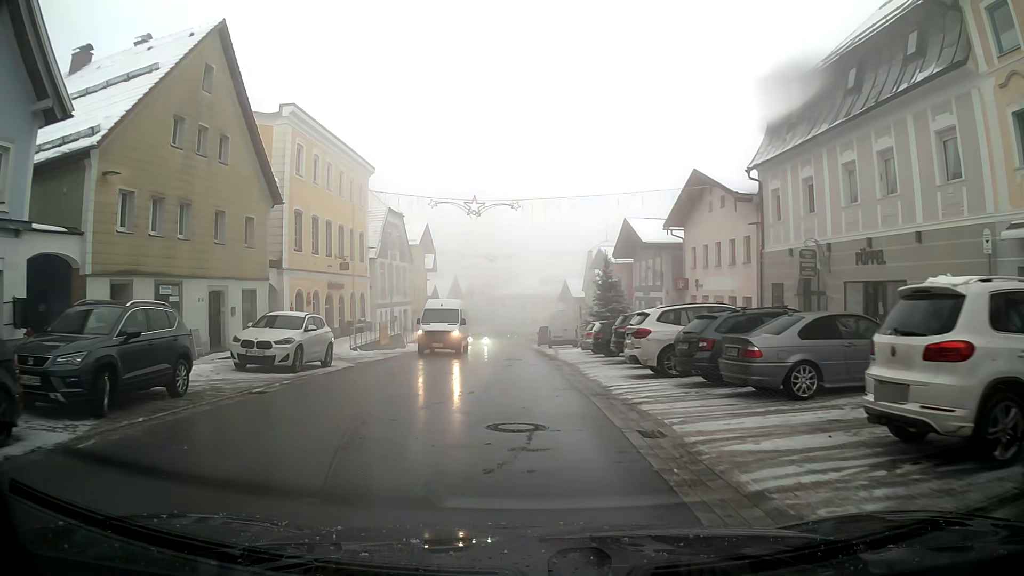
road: primary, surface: asphalt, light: Day
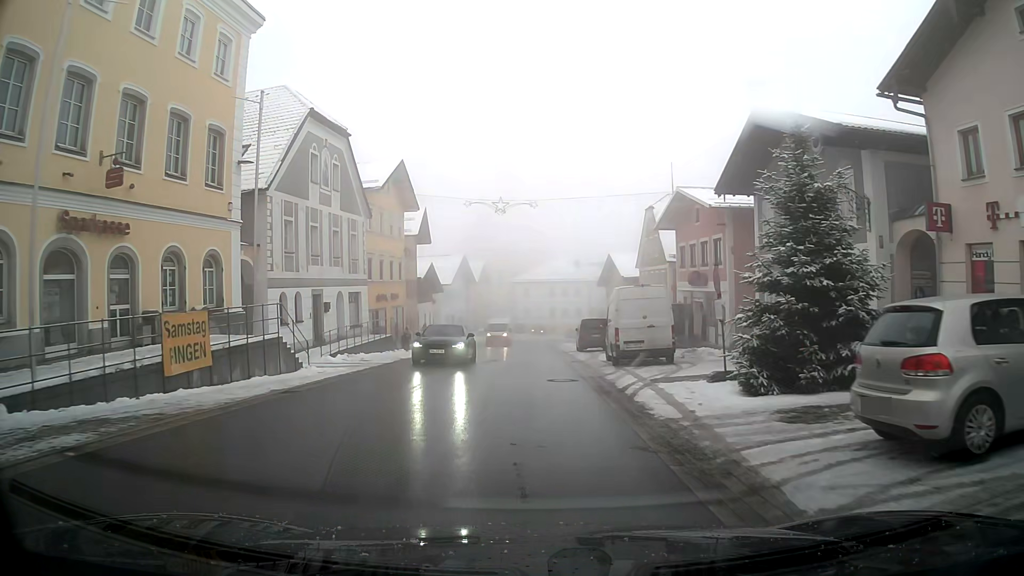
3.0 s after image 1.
(-0.6, +24.7) m; -2°
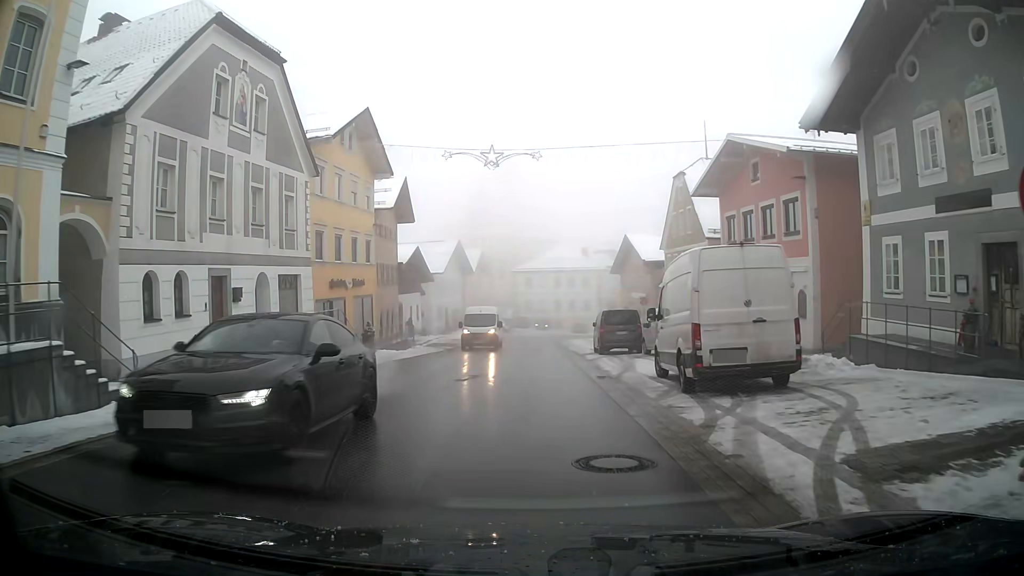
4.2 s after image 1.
(0.0, +10.1) m; 0°
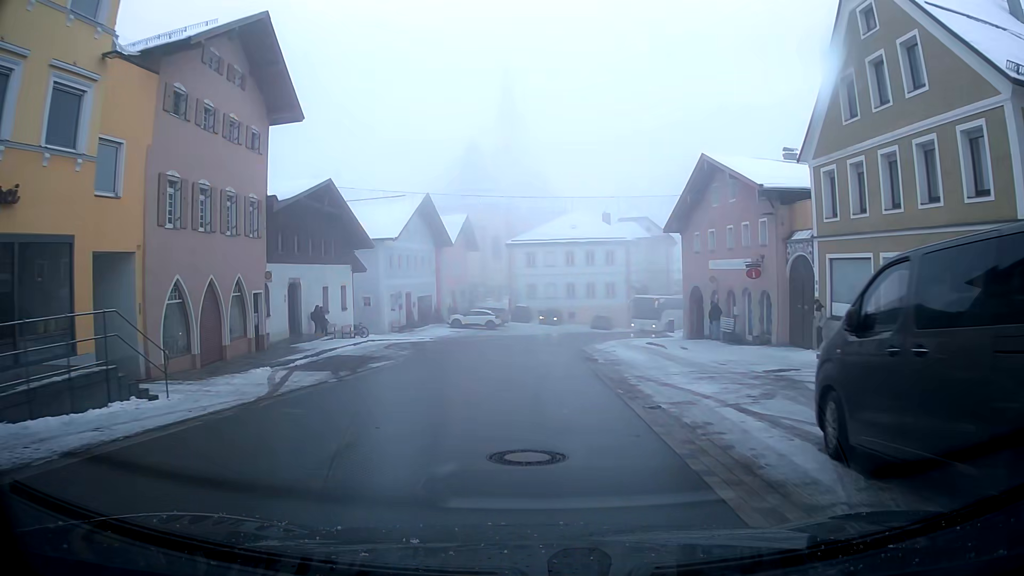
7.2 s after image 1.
(0.0, +26.3) m; 0°
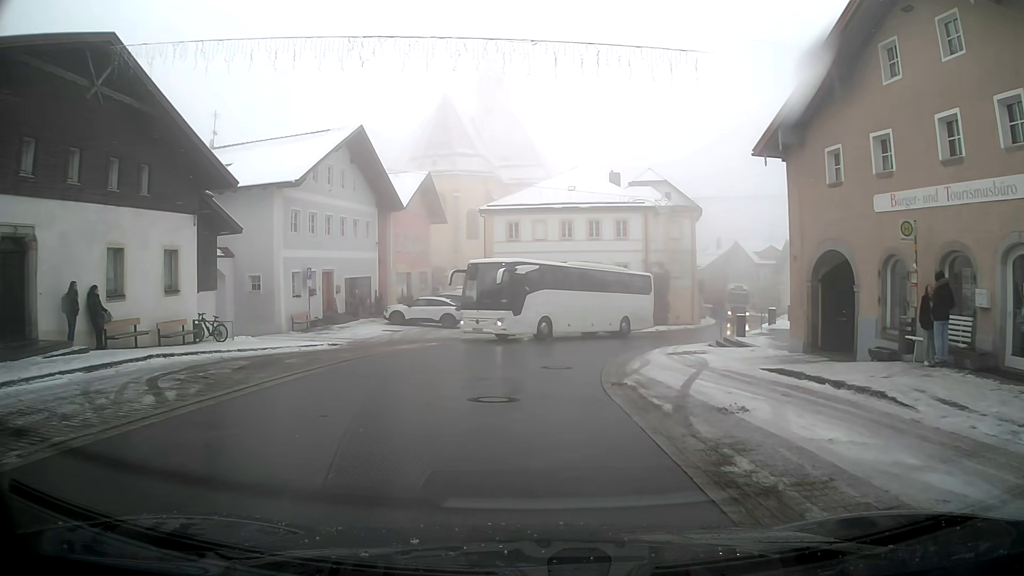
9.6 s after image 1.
(+0.2, +18.2) m; +1°
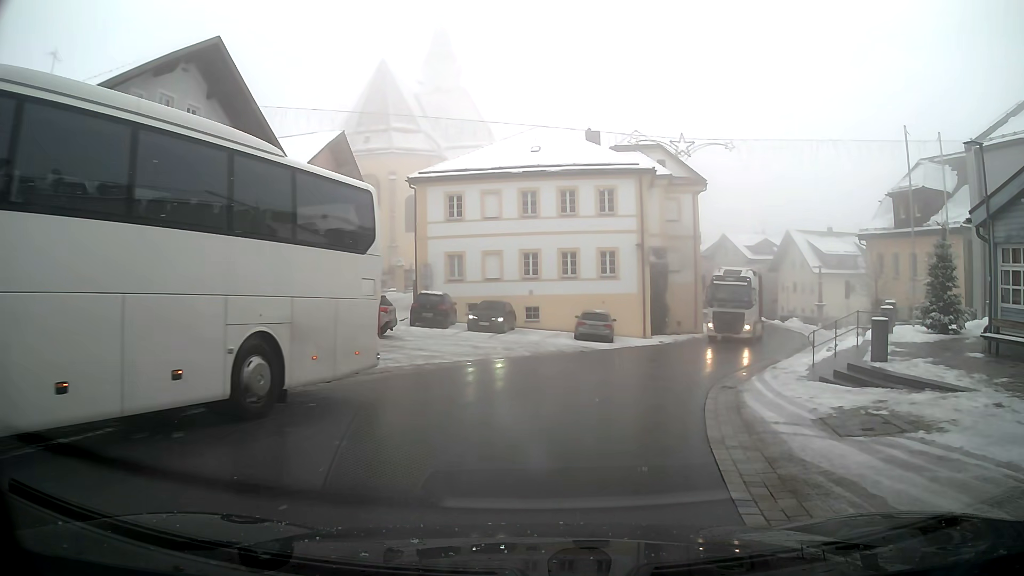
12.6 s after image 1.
(+0.4, +14.3) m; +5°
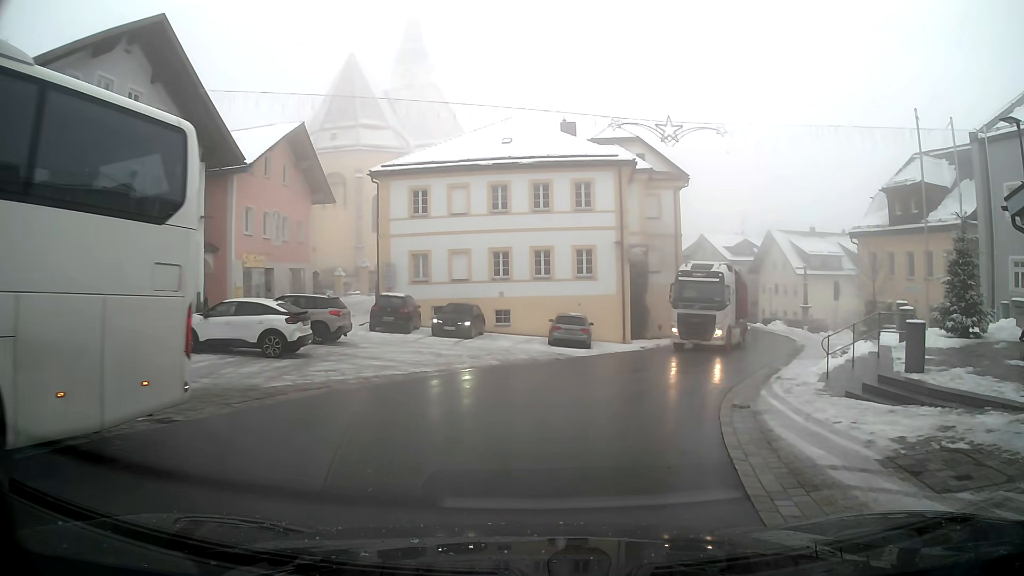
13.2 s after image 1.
(+0.1, +2.6) m; +3°
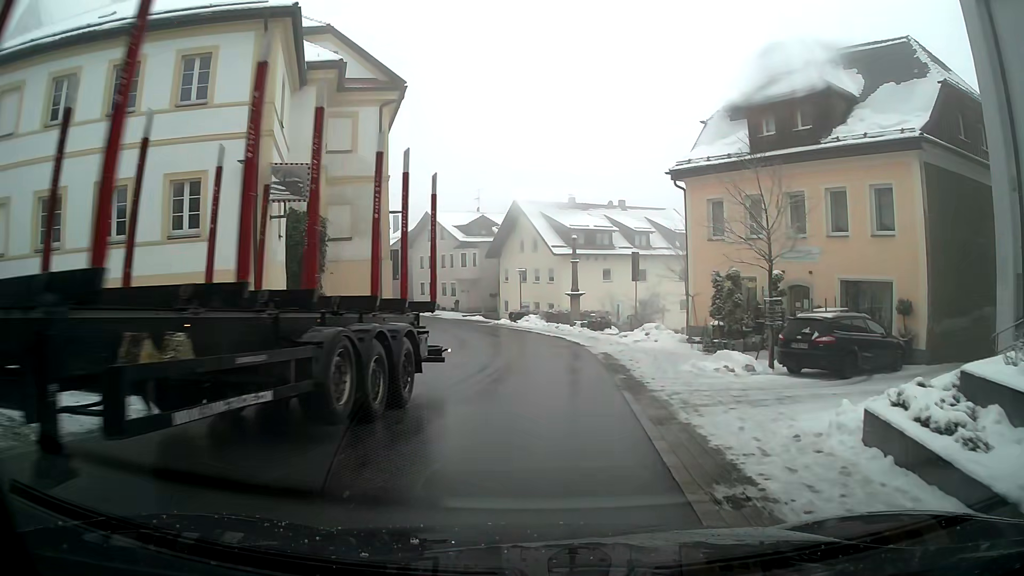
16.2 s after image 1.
(+3.7, +16.8) m; +22°
(0, +10) (0, +20) (-1, +30) (-3, +40) (-7, +49) (-11, +58) (-16, +67) (-22, +75) (-28, +83) (-33, +91) m
